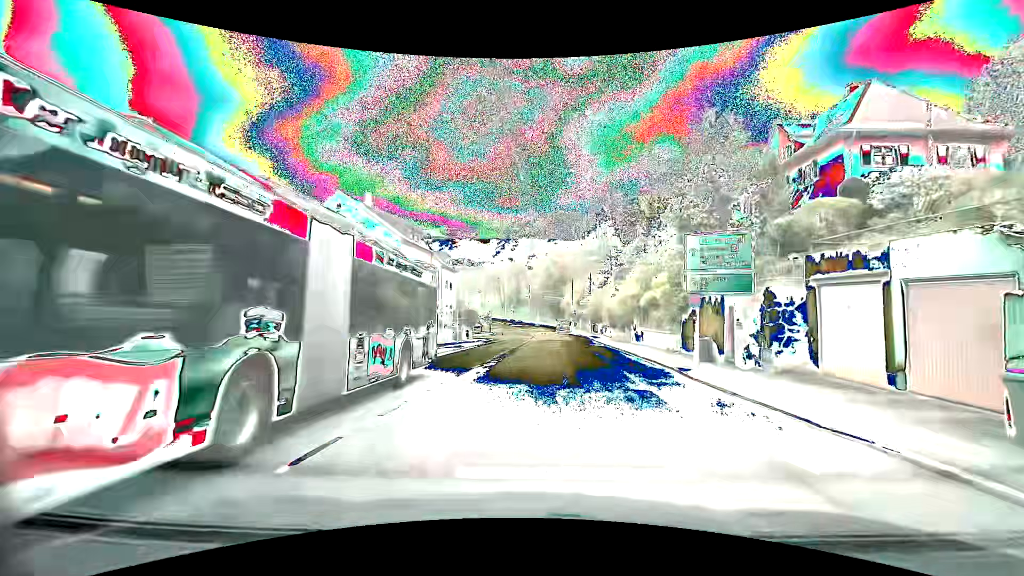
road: secondary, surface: asphalt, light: Day
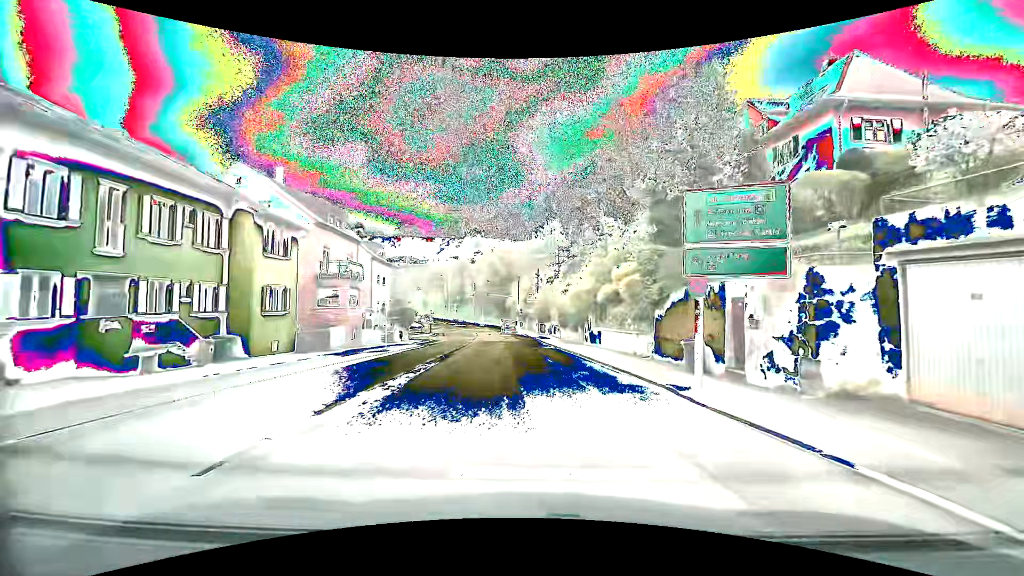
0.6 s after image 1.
(+0.2, +5.6) m; +6°
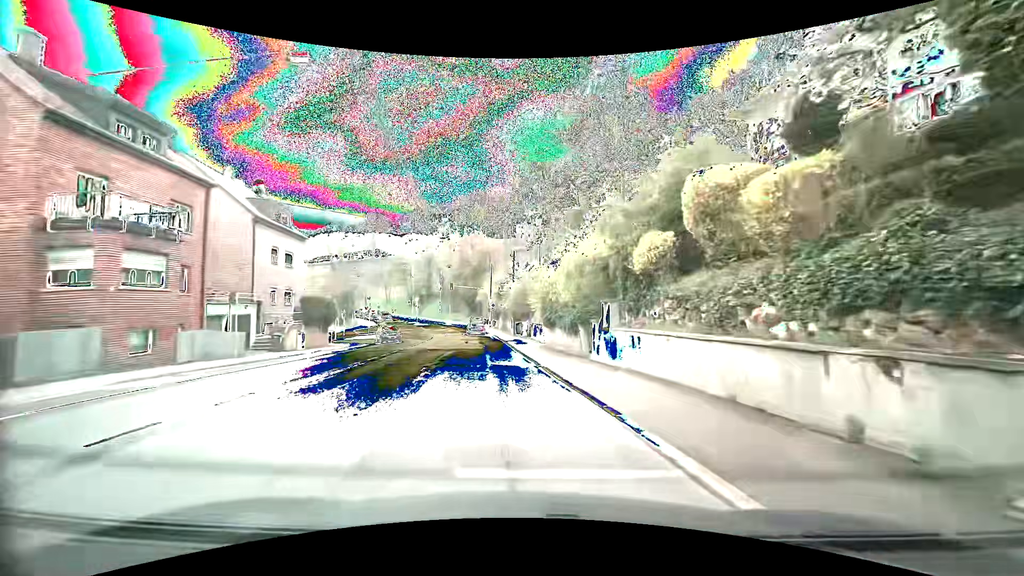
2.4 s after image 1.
(+0.7, +16.6) m; +1°
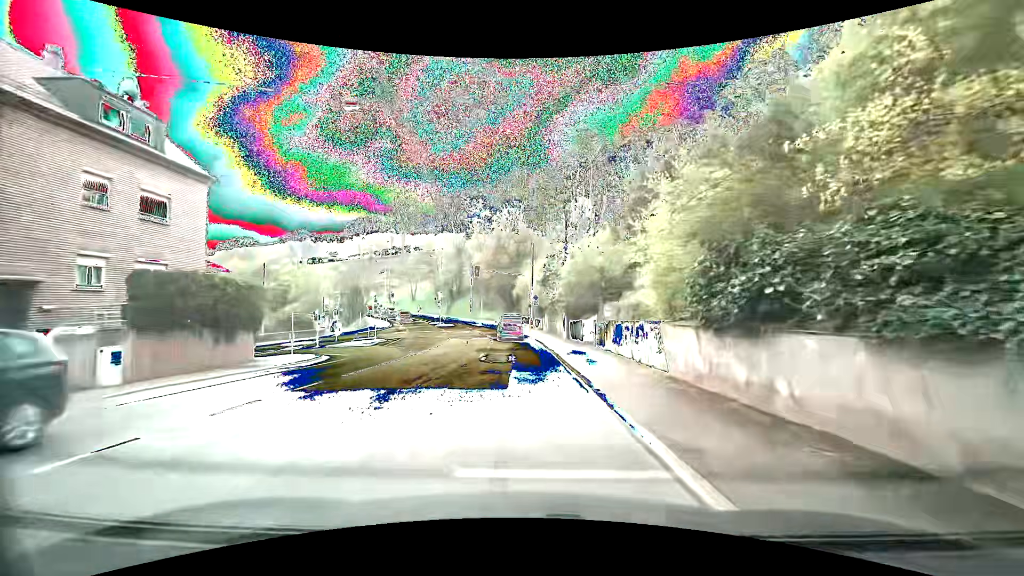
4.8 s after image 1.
(-0.9, +18.6) m; -5°
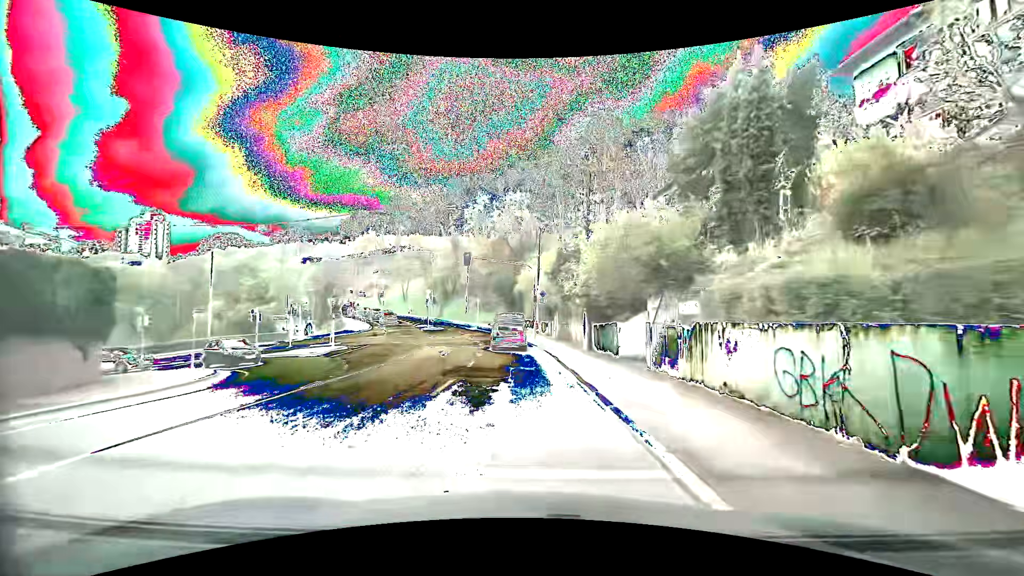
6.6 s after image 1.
(0.0, +10.6) m; 0°
(0, +10) (0, +20) (-1, +30) (-3, +40) (-5, +50) (-8, +59) (-12, +68) (-18, +76) (-24, +85) (-29, +93) m
